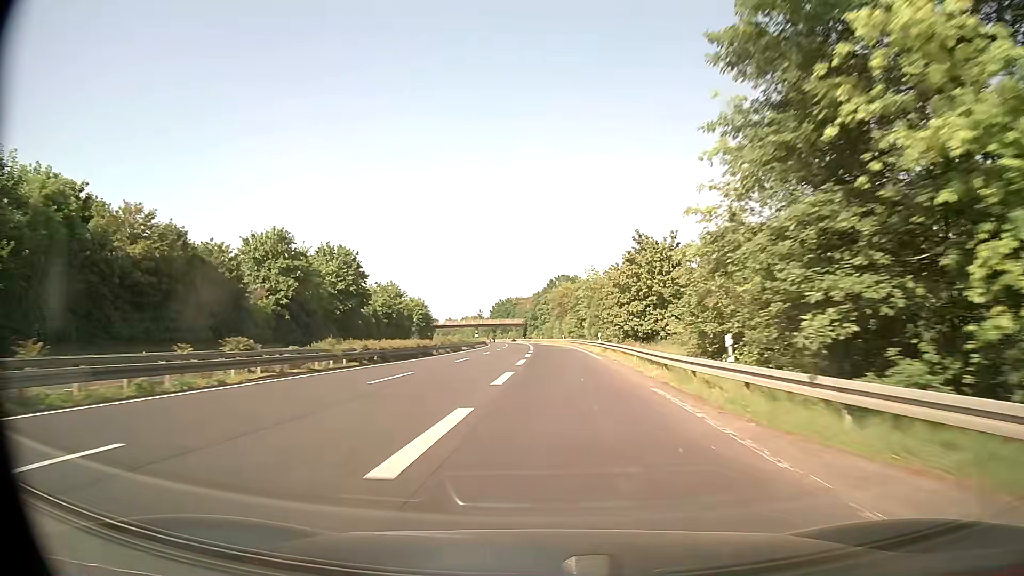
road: trunk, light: Day
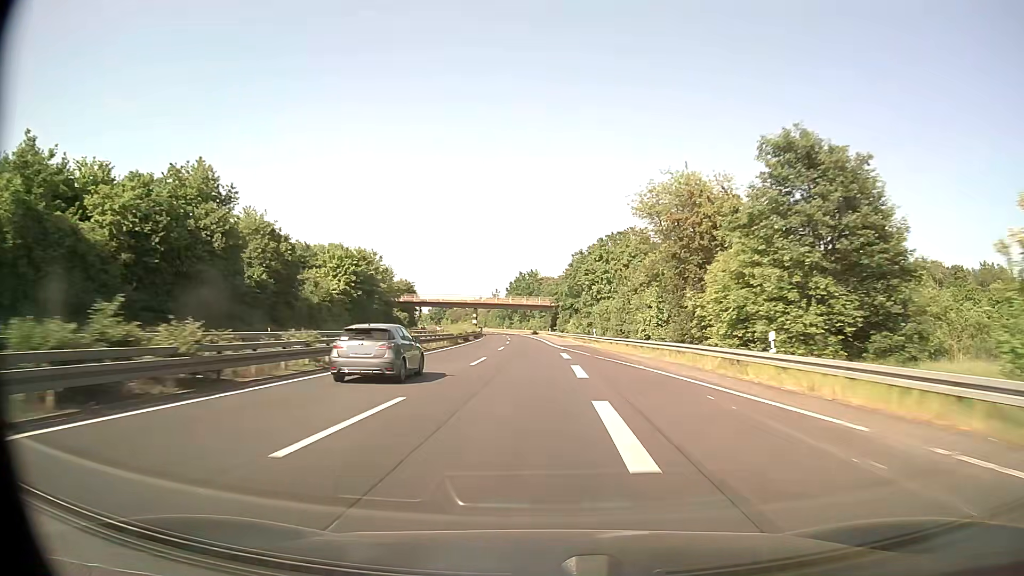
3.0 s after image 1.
(-2.5, +85.0) m; -3°
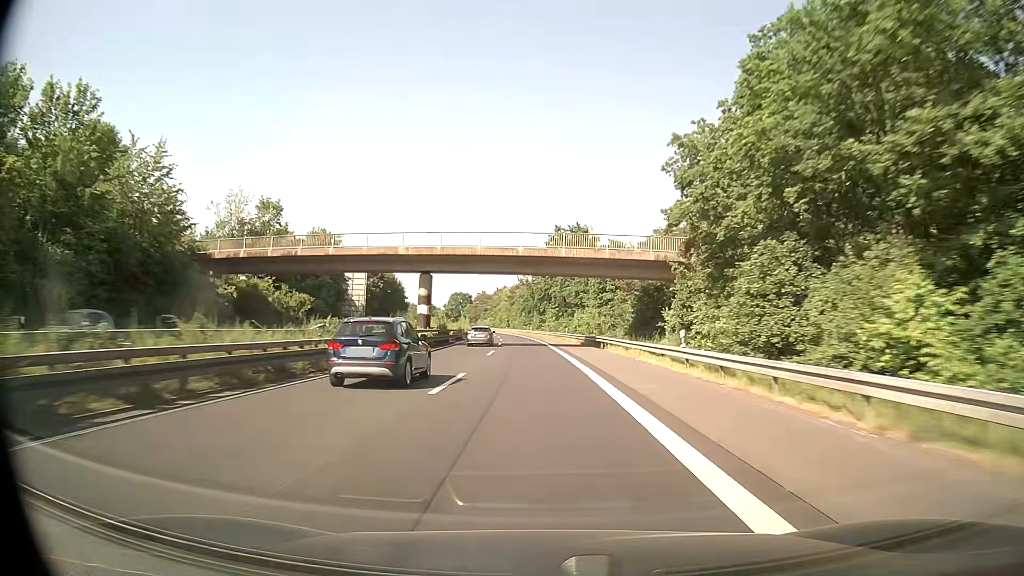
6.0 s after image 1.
(-2.0, +85.4) m; -3°
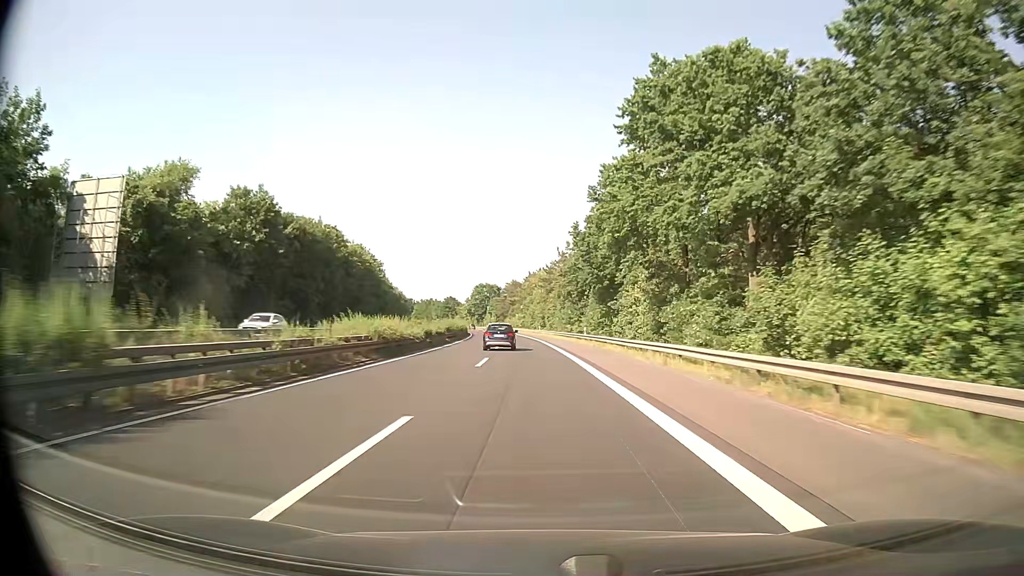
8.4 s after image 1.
(-2.3, +66.5) m; -4°
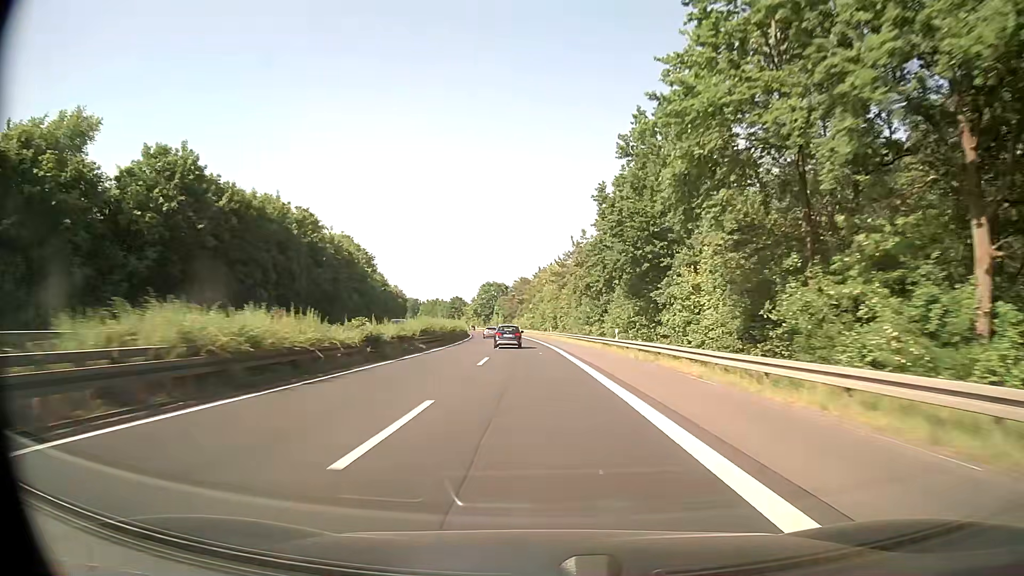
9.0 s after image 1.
(-0.2, +16.4) m; -1°
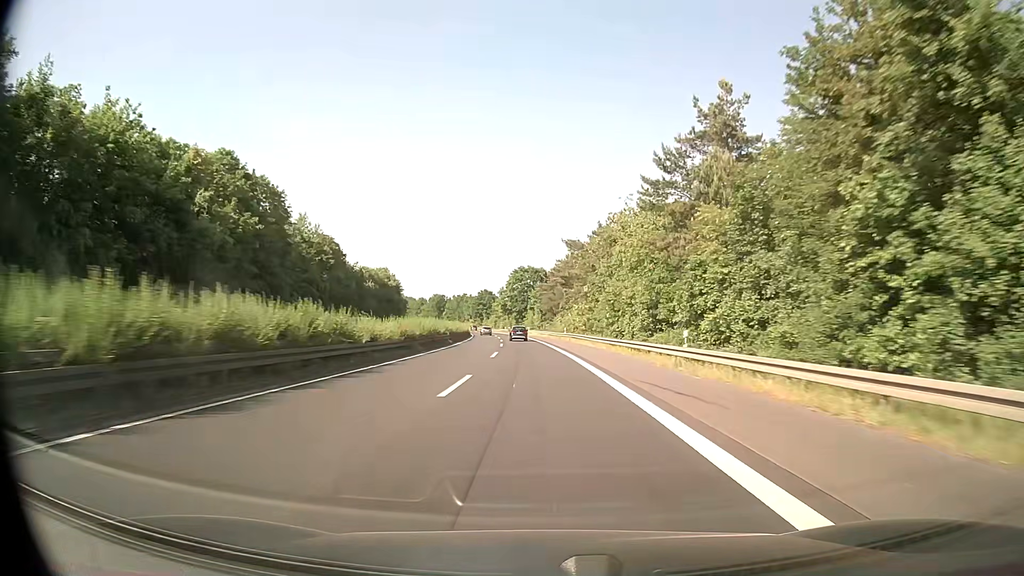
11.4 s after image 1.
(-2.1, +64.9) m; -4°
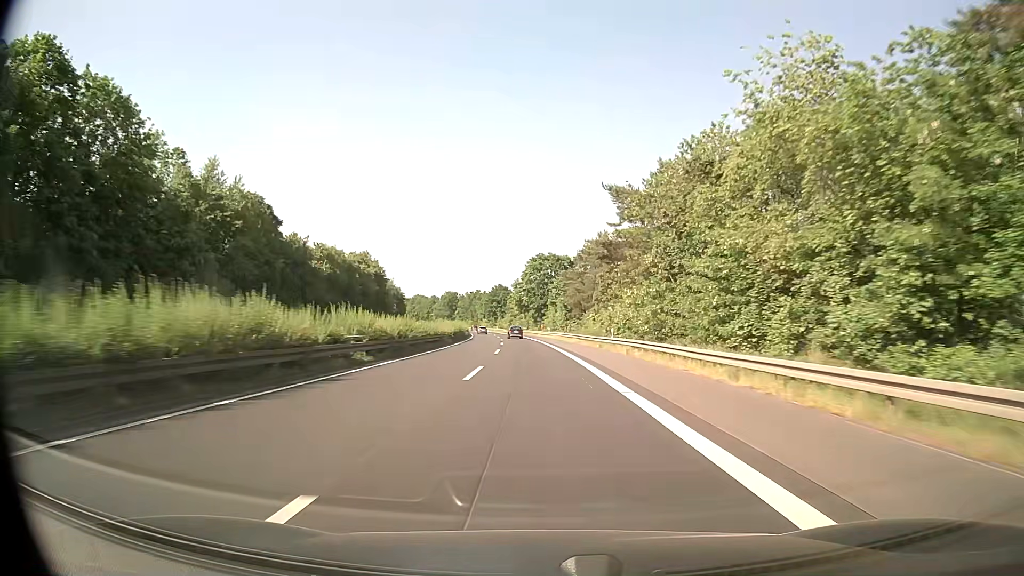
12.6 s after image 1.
(-0.4, +32.0) m; -2°
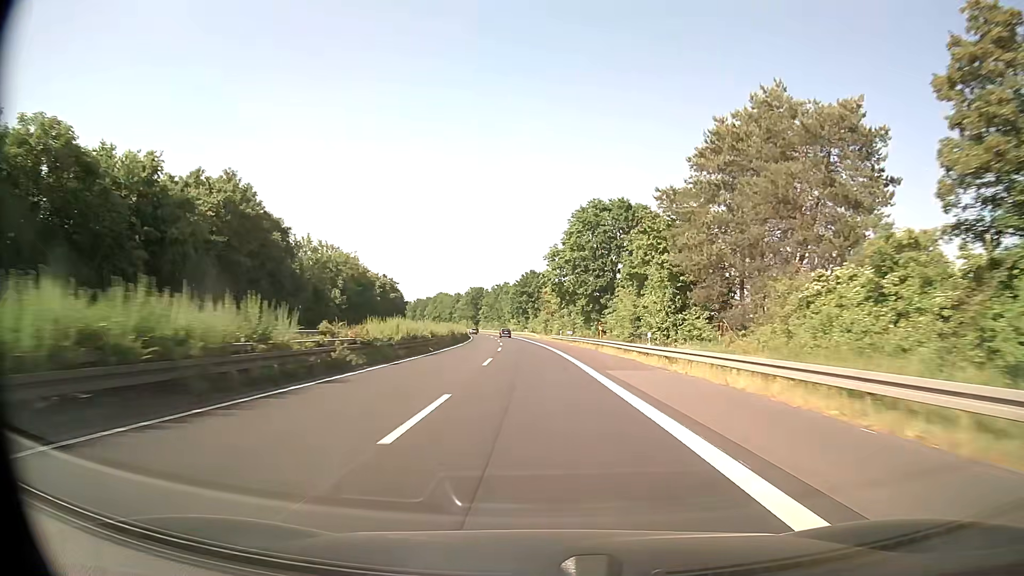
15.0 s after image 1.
(-1.8, +63.2) m; -3°
(0, +10) (0, +20) (0, +30) (-1, +40) (-1, +50) (-2, +60) (-3, +70) (-3, +80) (-4, +90) (-5, +100) m
